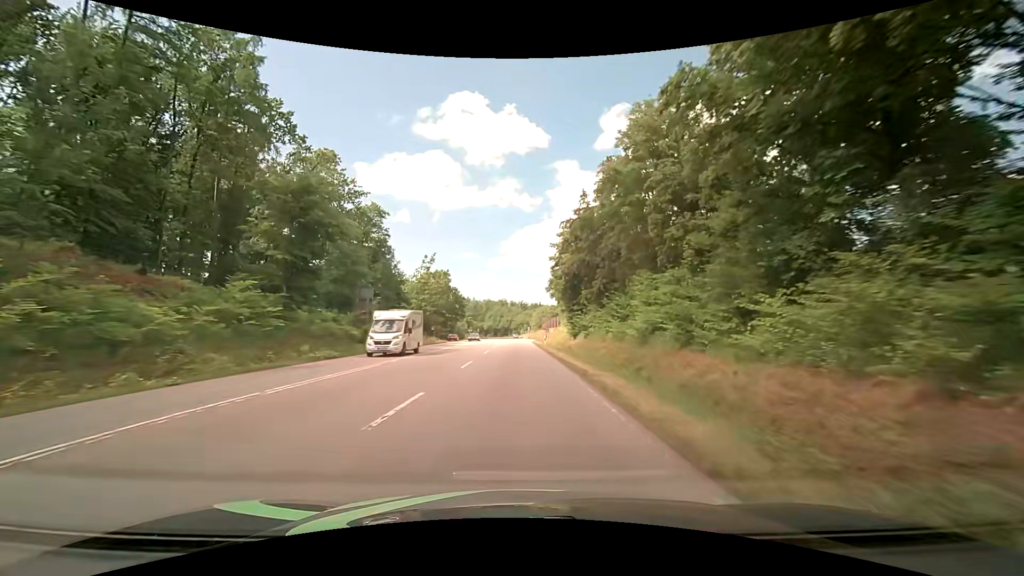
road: secondary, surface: asphalt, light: Day
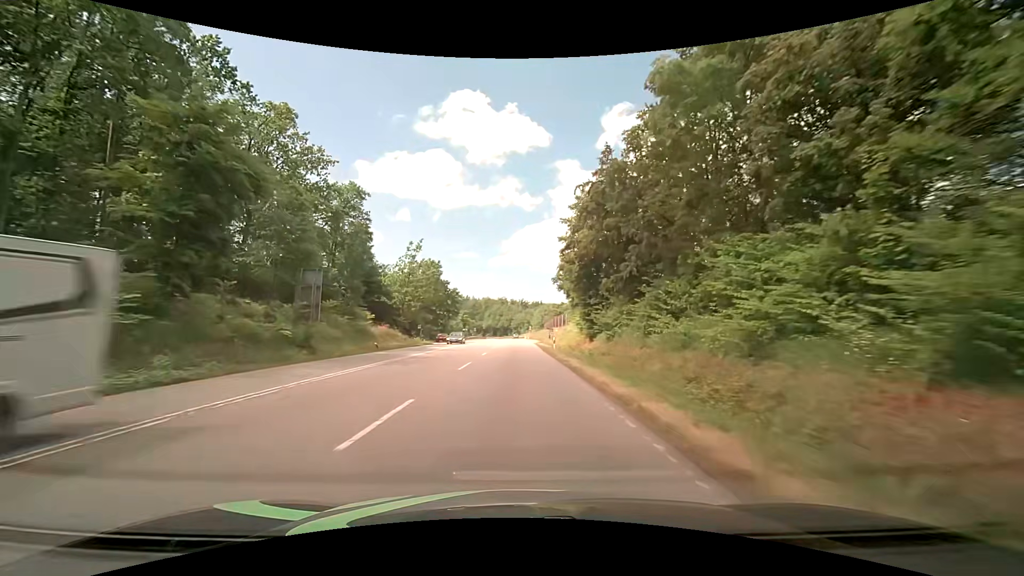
(0.0, +12.7) m; 0°
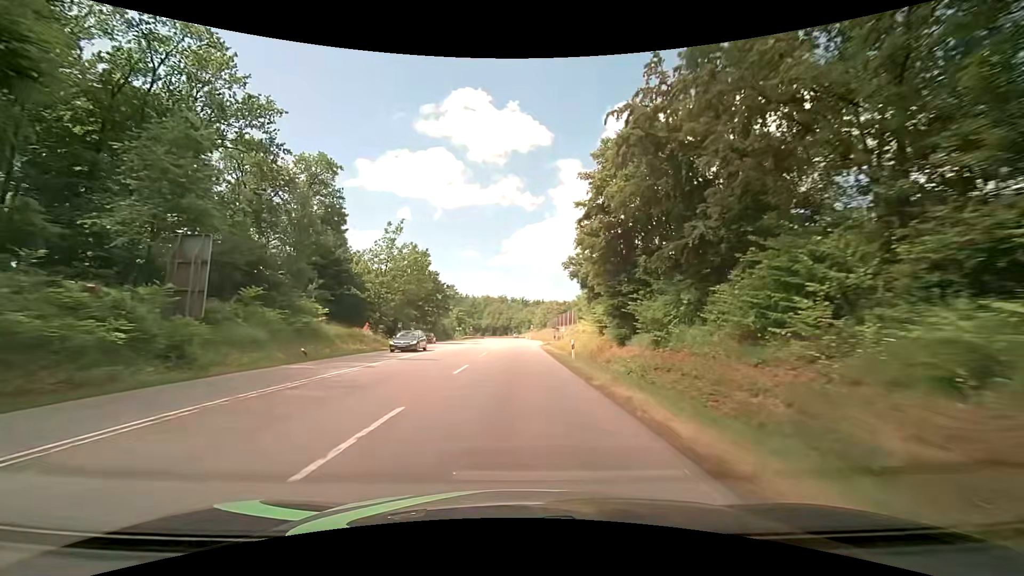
(0.0, +12.9) m; 0°
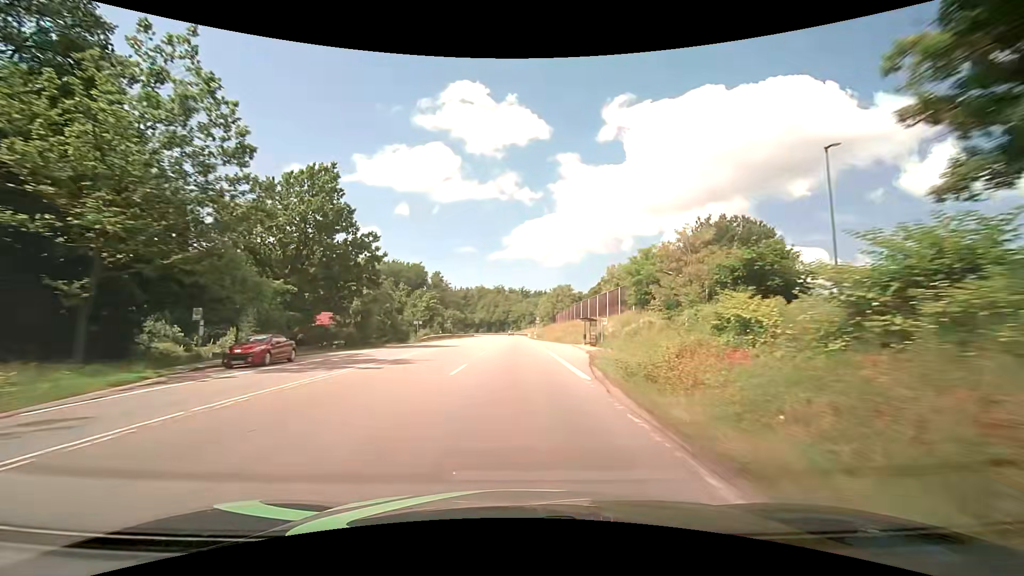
(+0.2, +40.5) m; 0°
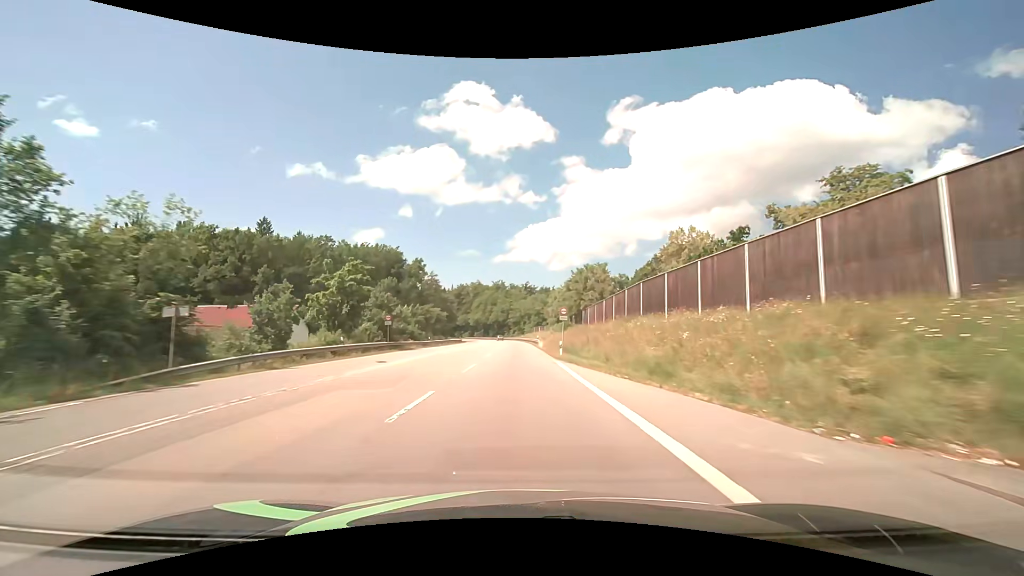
(-0.1, +42.9) m; -1°
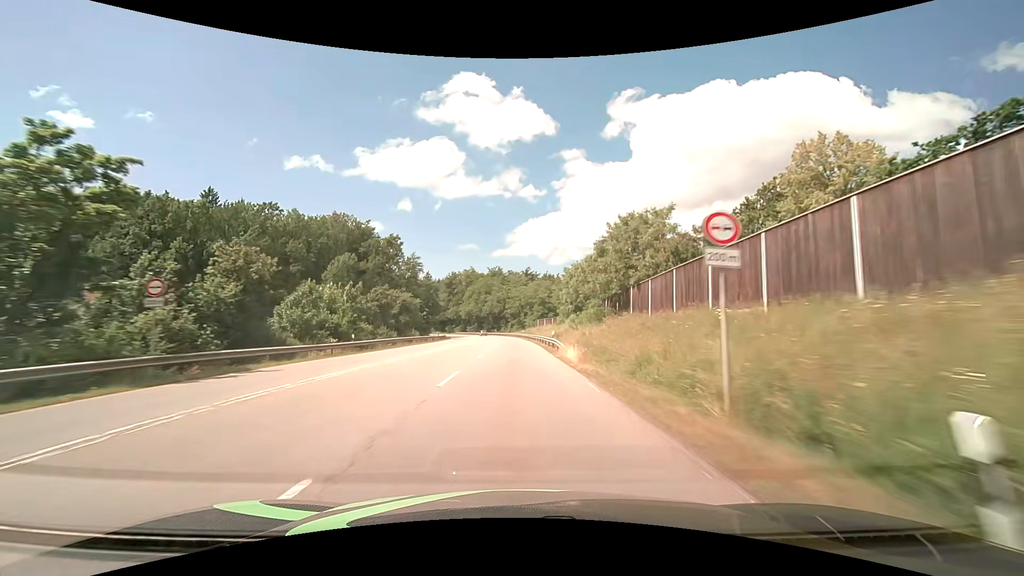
(+0.1, +29.8) m; 0°
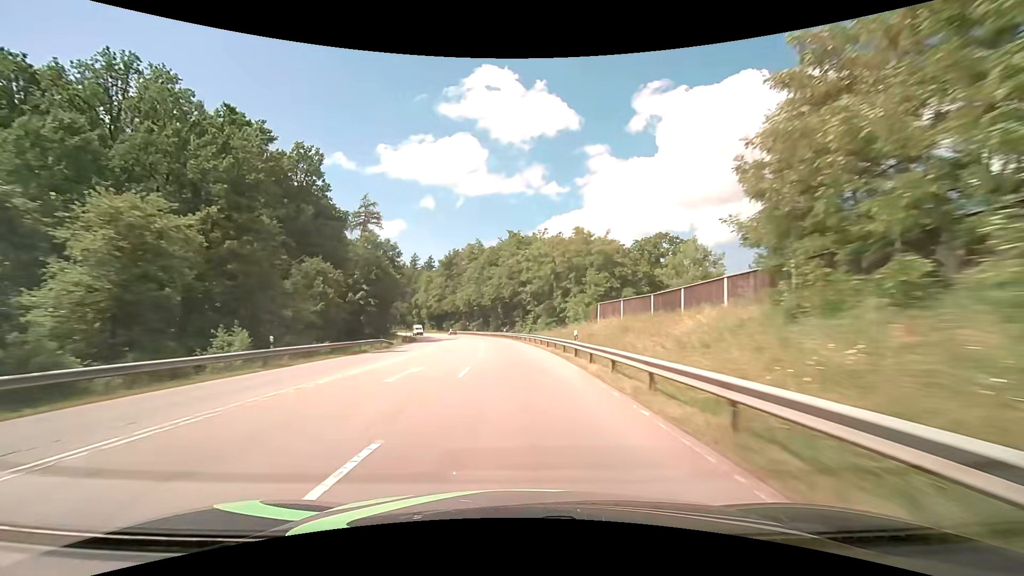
(-0.7, +61.2) m; -2°
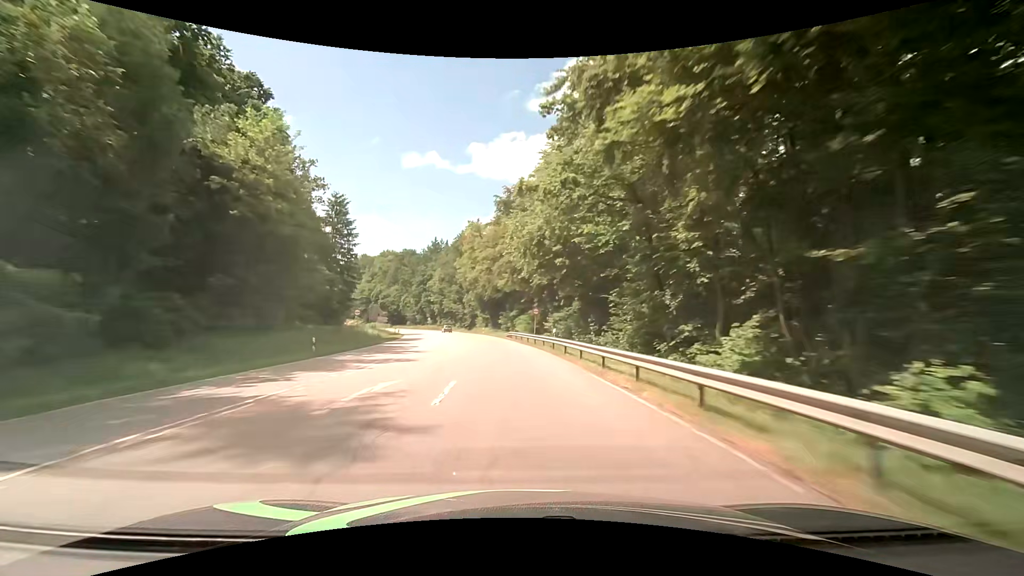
(-5.9, +77.7) m; -10°
(0, +10) (0, +20) (-1, +30) (-2, +40) (-3, +50) (-4, +60) (-6, +70) (-8, +79) (-11, +89) (-13, +99) m
